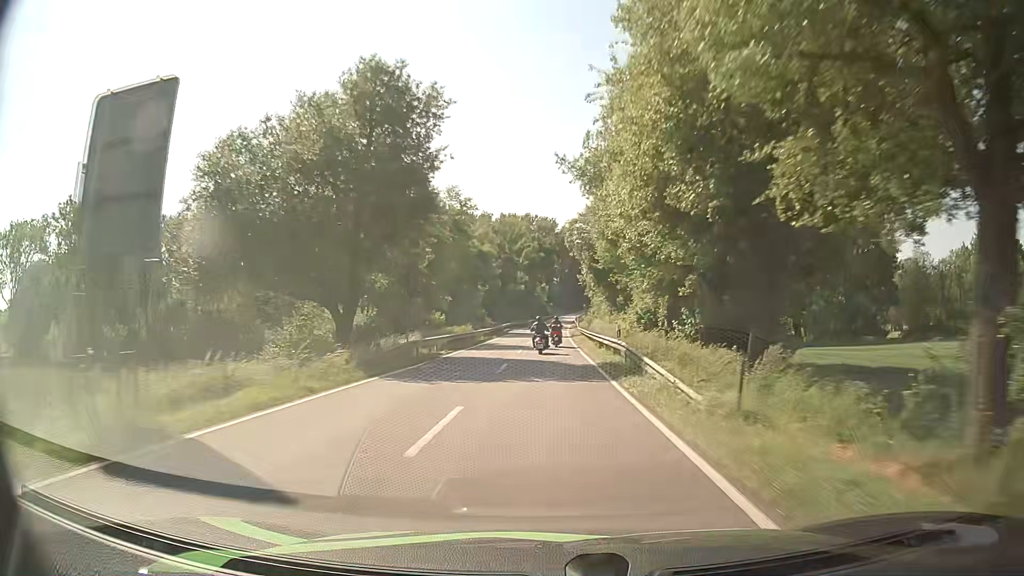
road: secondary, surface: asphalt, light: Day
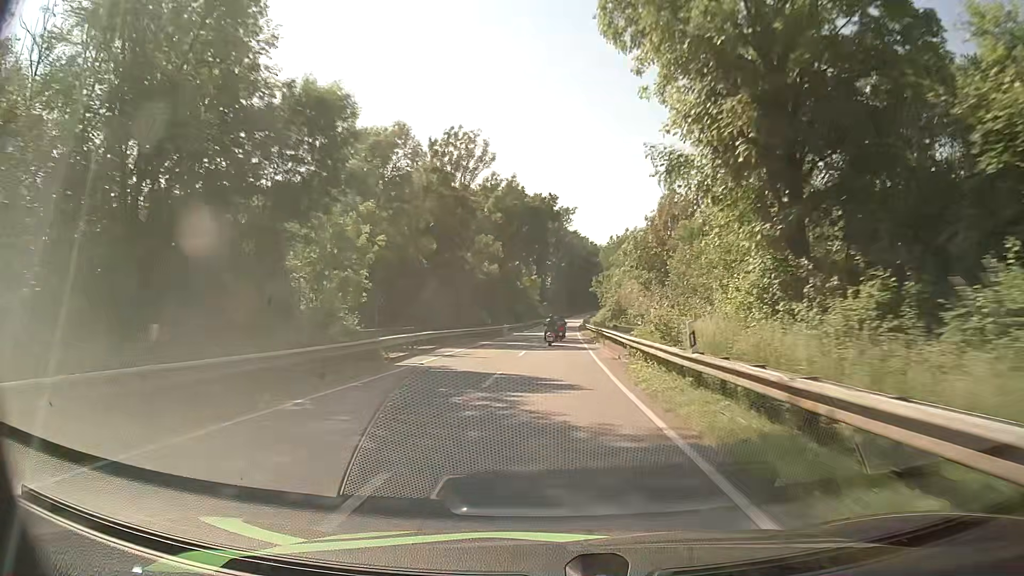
(-0.1, +53.0) m; 0°
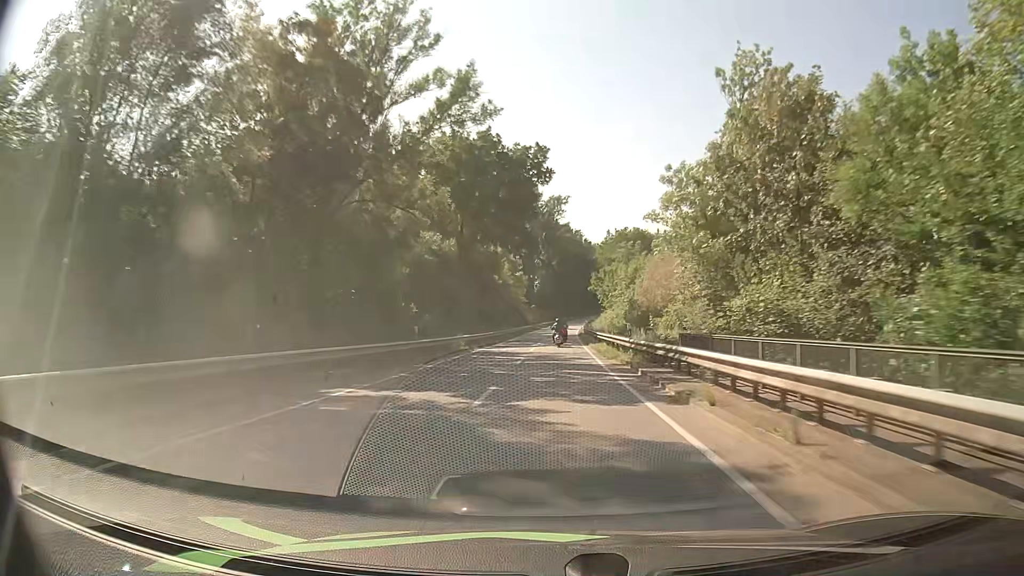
(+0.2, +26.9) m; +1°
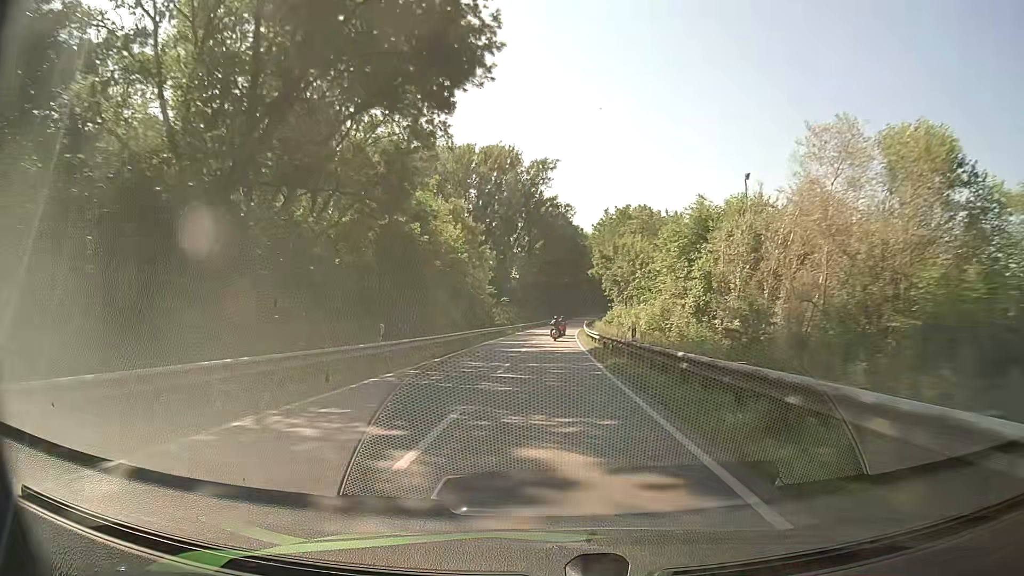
(+0.3, +40.8) m; +1°
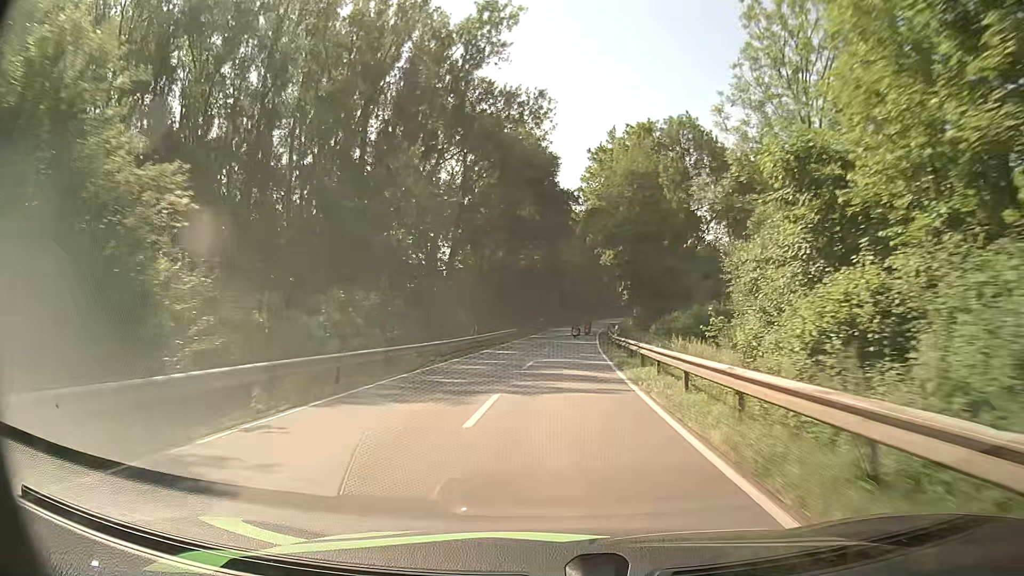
(+1.0, +69.4) m; +3°
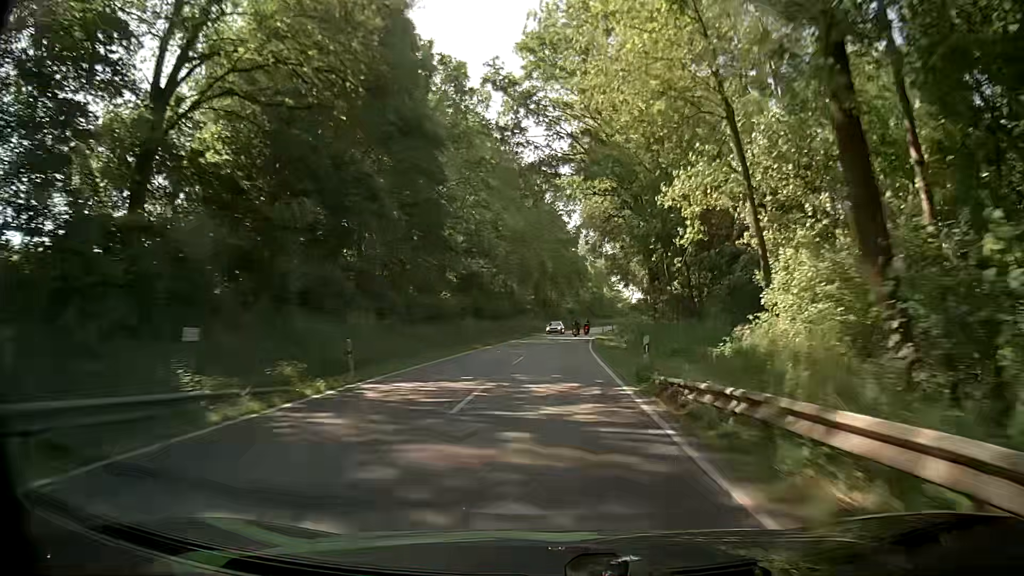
(+3.7, +70.0) m; +6°
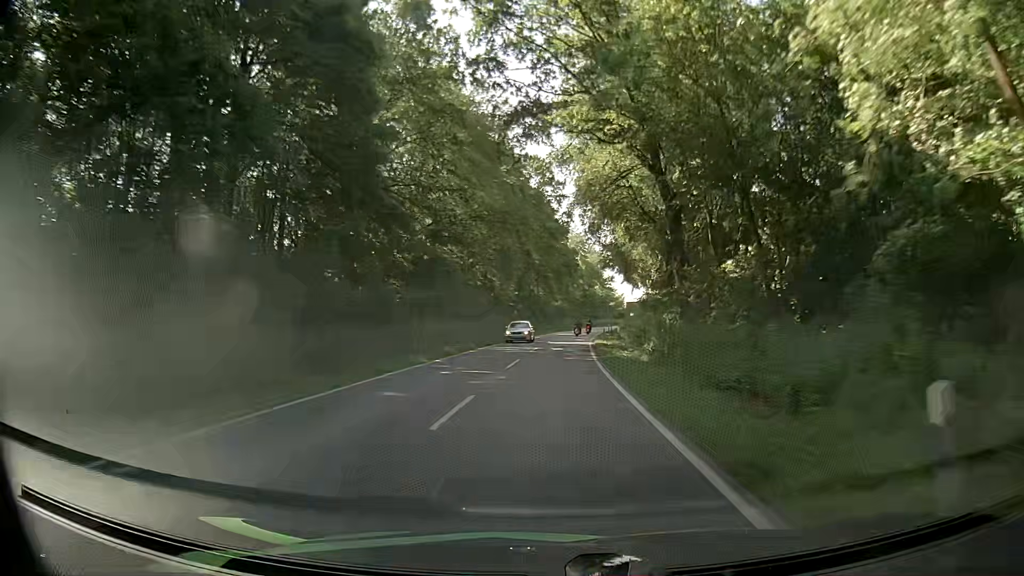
(0.0, +13.5) m; 0°
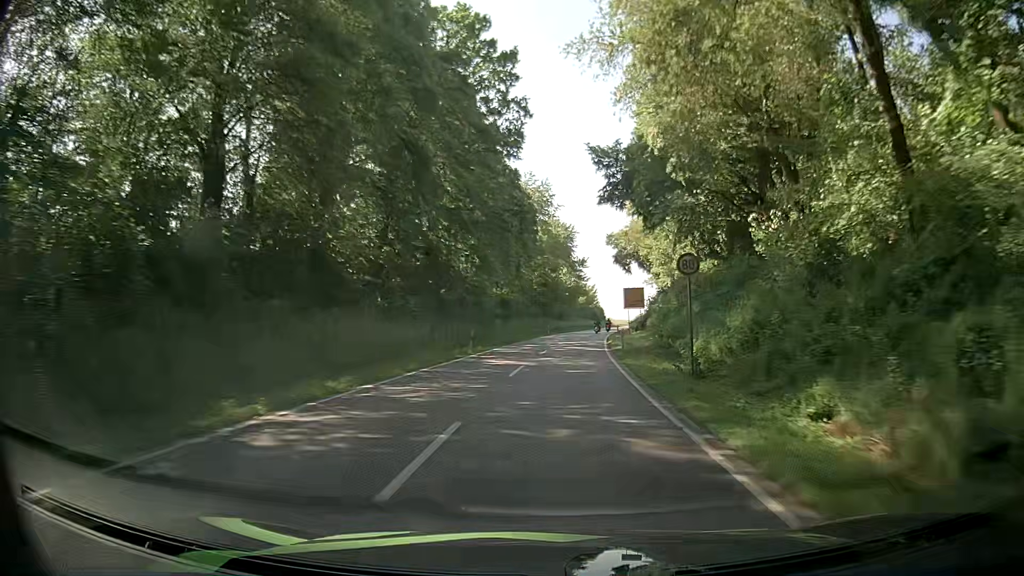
(+1.7, +50.9) m; +4°
(0, +10) (+1, +20) (+1, +30) (+2, +40) (+3, +50) (+4, +60) (+5, +70) (+6, +80) (+8, +90) (+10, +99) m
